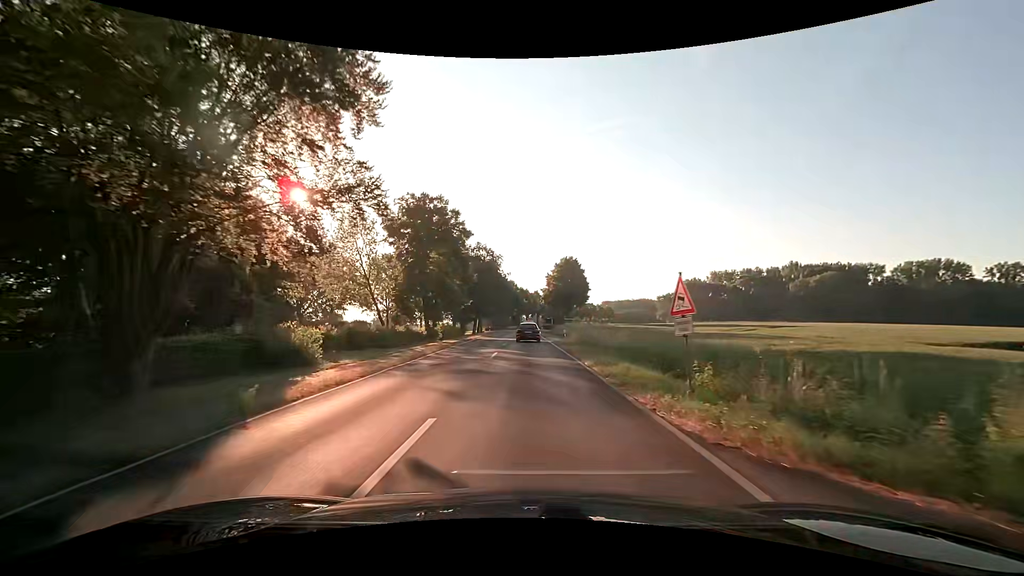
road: secondary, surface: asphalt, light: Day
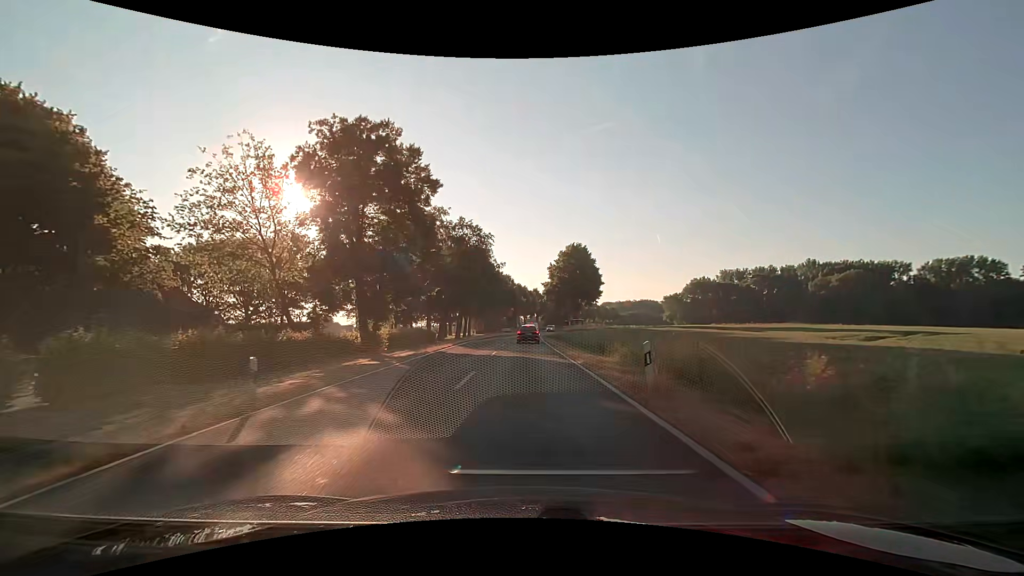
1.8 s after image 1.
(0.0, +21.3) m; 0°
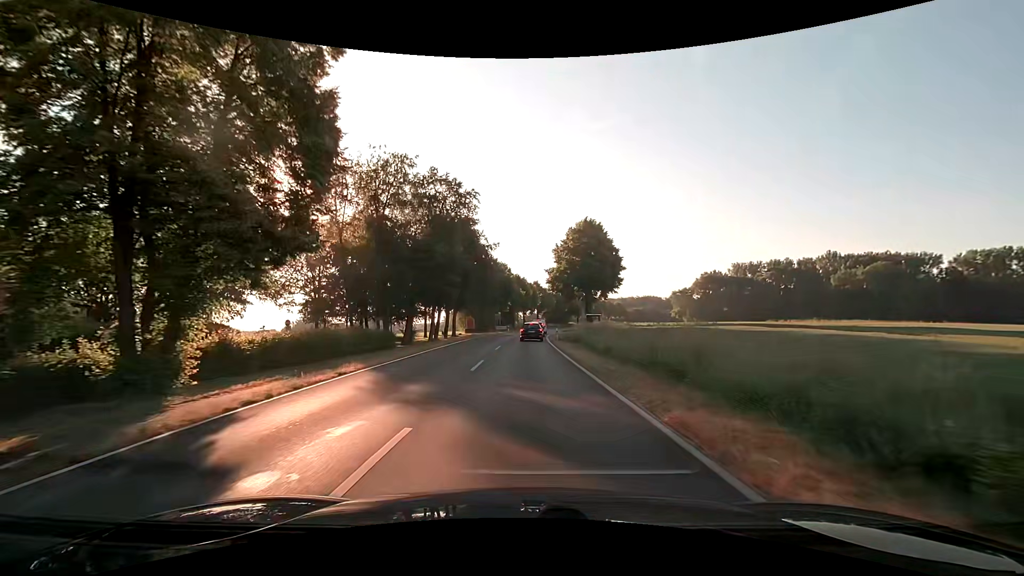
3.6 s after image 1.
(+0.1, +19.9) m; +1°
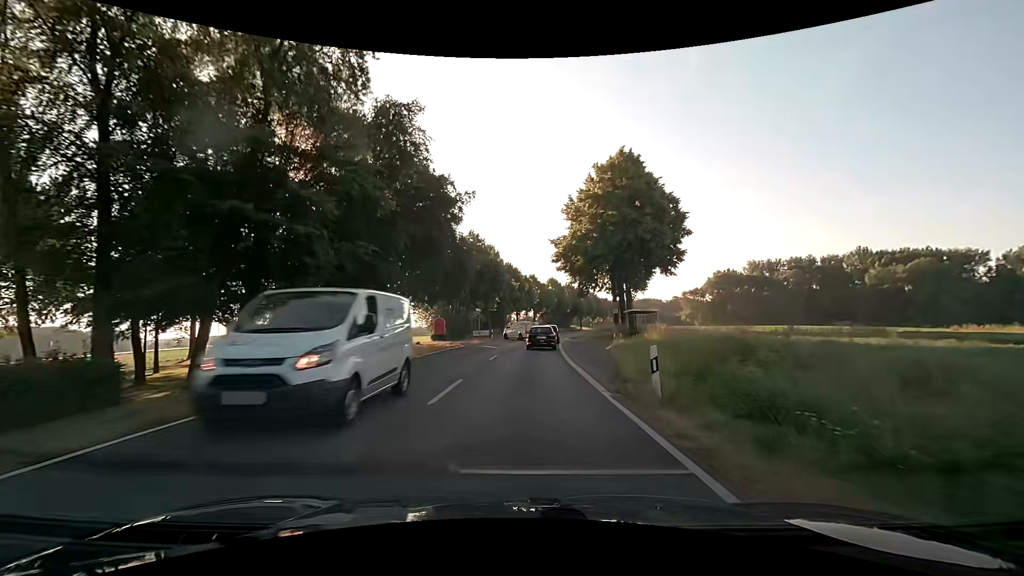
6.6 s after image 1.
(+0.1, +29.9) m; 0°
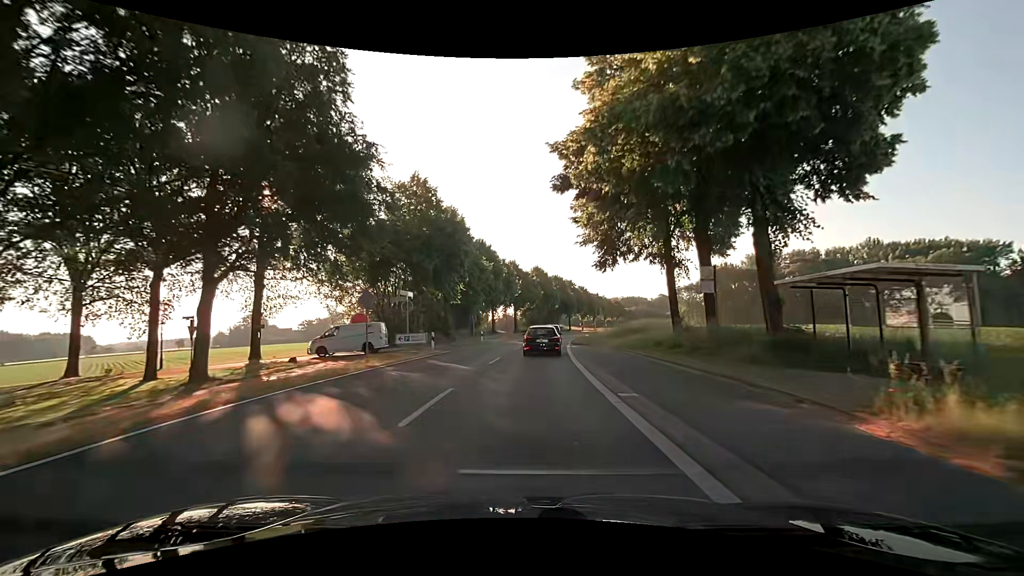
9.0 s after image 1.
(+0.6, +26.2) m; +2°
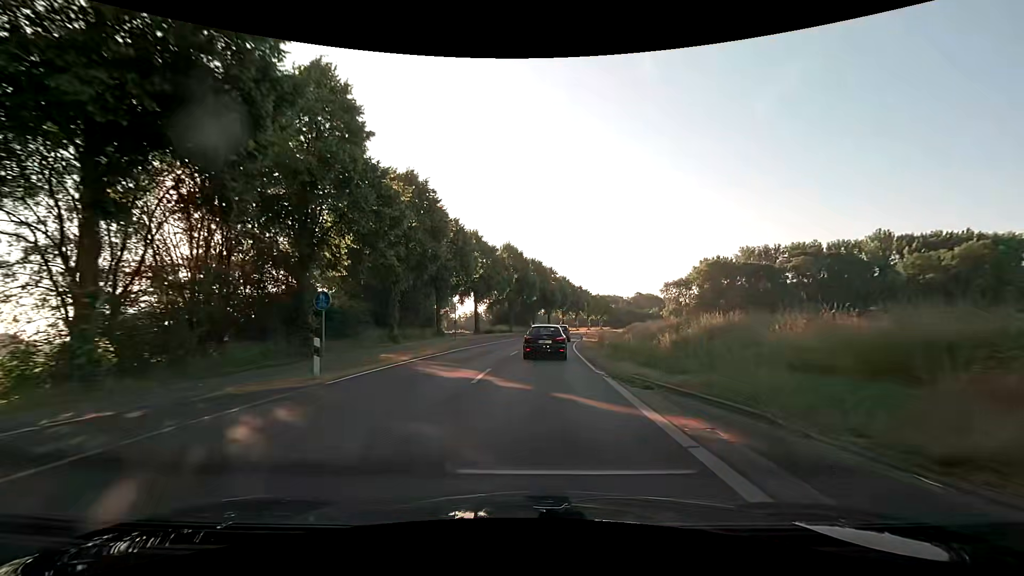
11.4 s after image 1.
(+0.7, +30.9) m; +3°
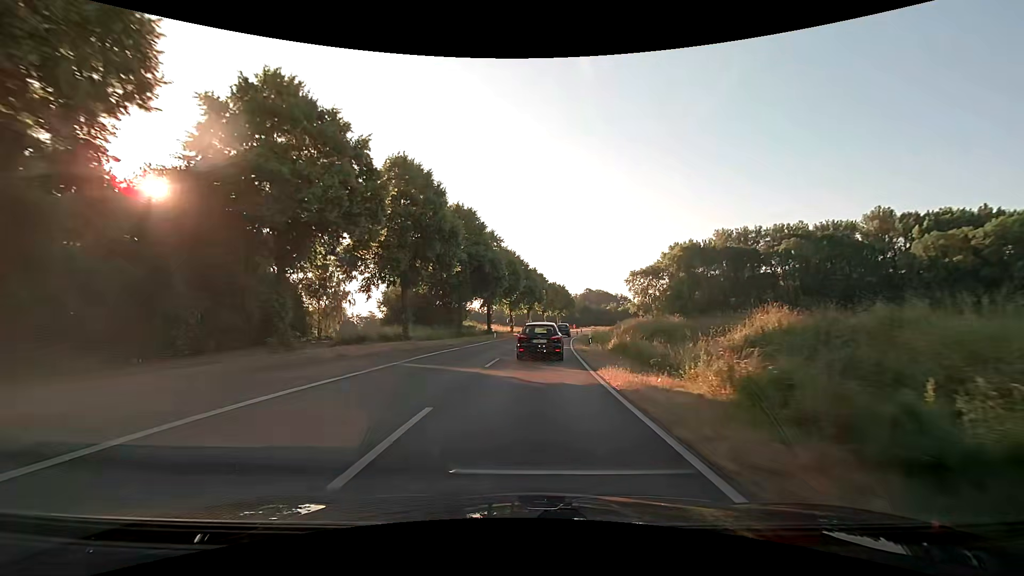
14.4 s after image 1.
(+2.7, +43.7) m; +6°
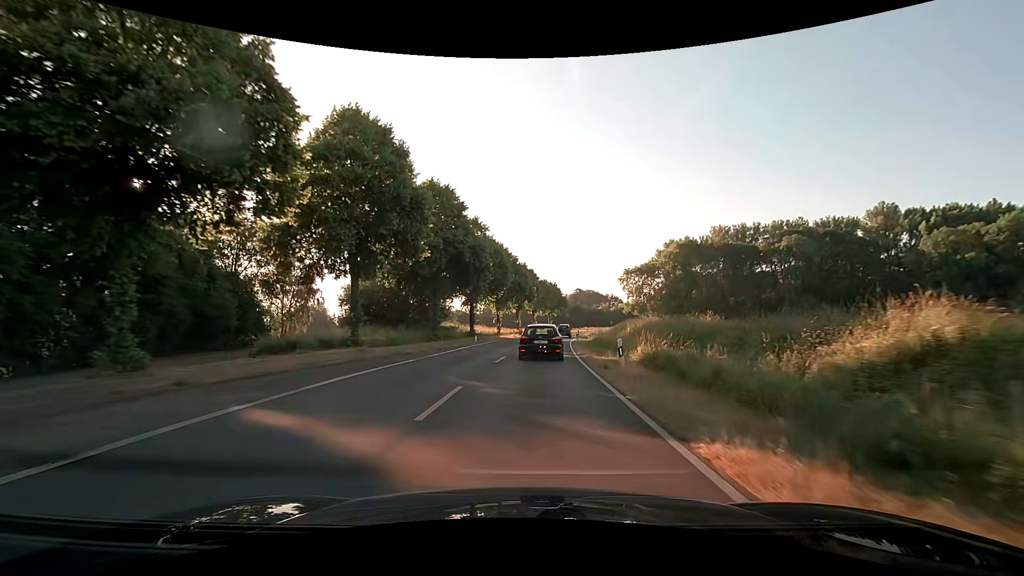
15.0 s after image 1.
(+0.1, +9.3) m; +1°
(0, +10) (+1, +20) (+1, +30) (+2, +40) (+3, +50) (+4, +60) (+5, +70) (+7, +80) (+9, +89) (+11, +99) m
